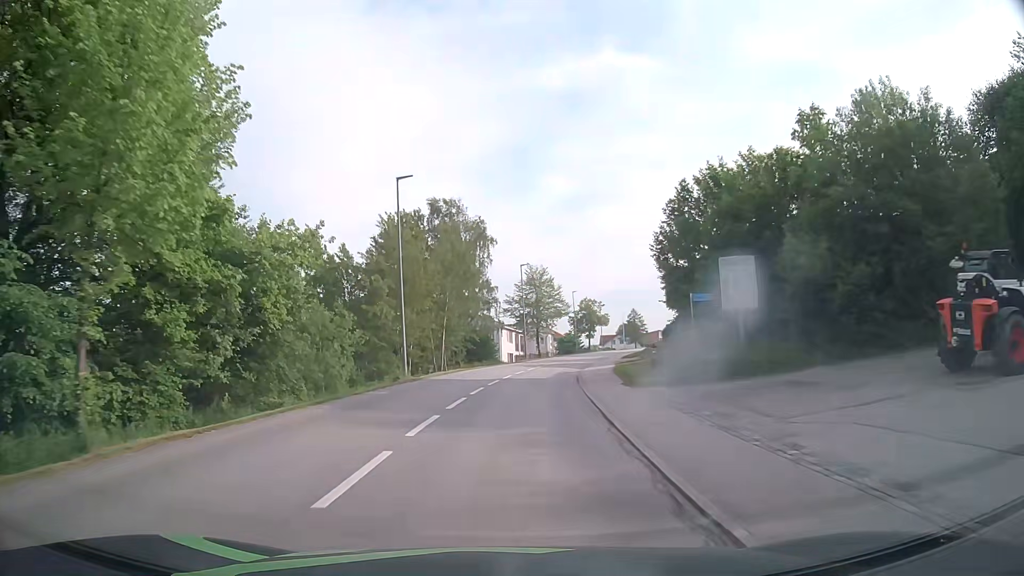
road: tertiary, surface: asphalt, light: Day
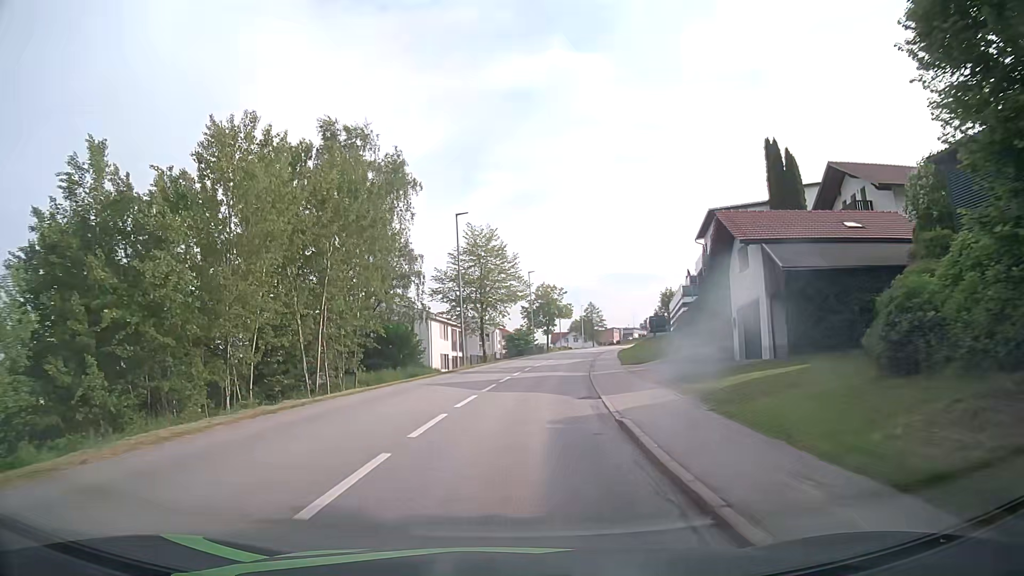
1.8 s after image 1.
(+0.7, +23.0) m; +4°
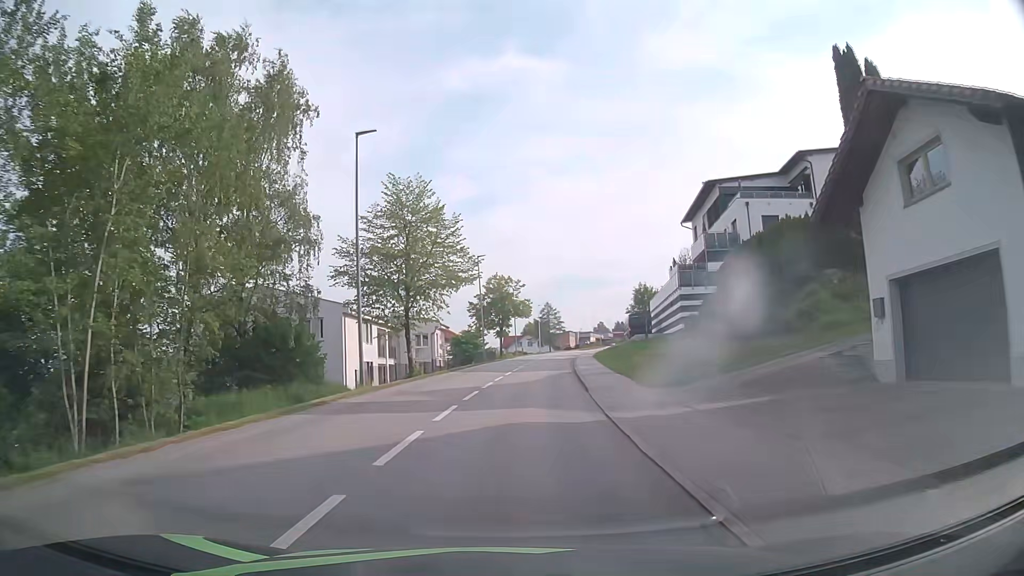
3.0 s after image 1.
(+0.6, +15.5) m; +4°
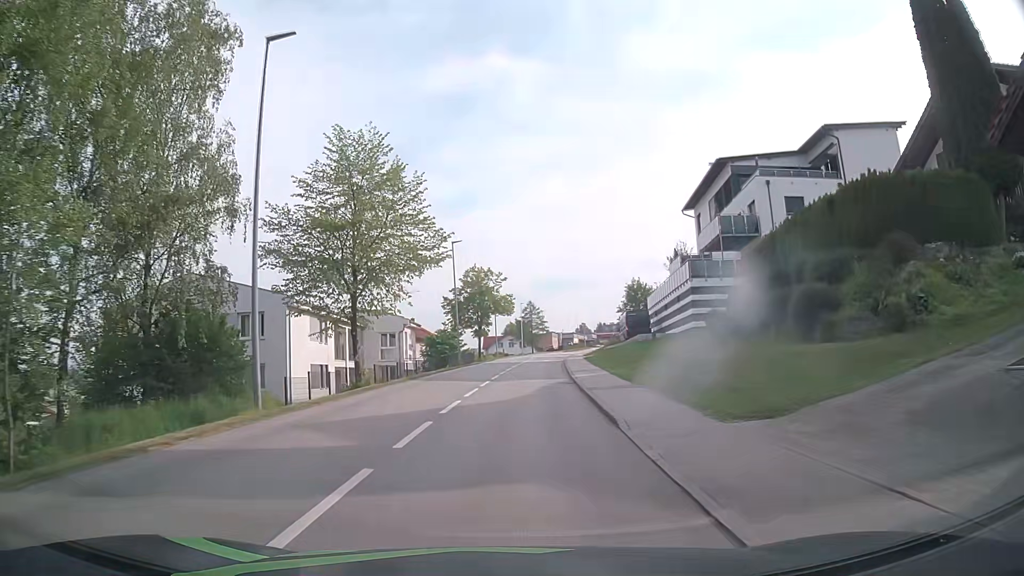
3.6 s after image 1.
(+0.1, +7.8) m; +2°
